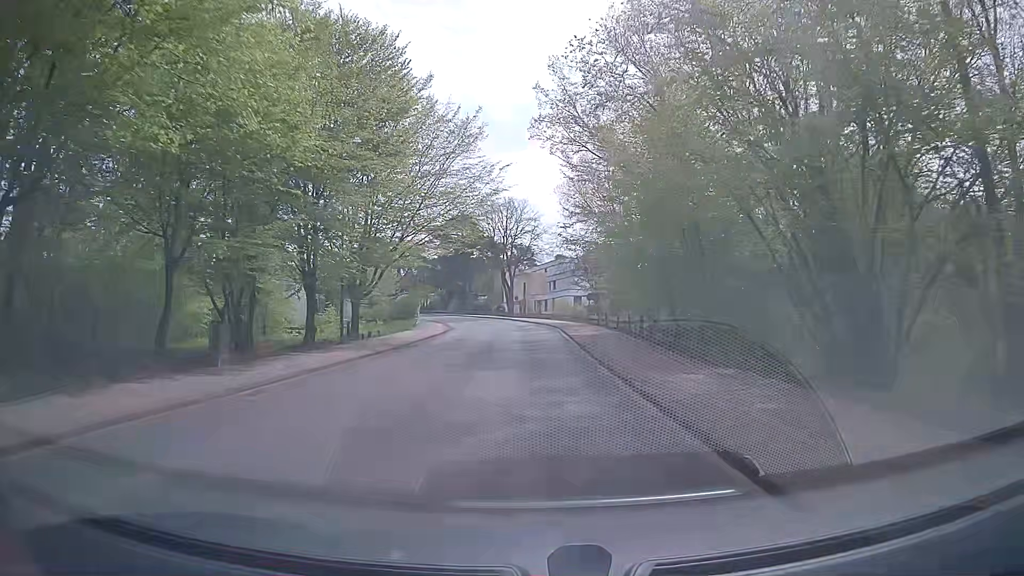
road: unclassified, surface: asphalt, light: Day
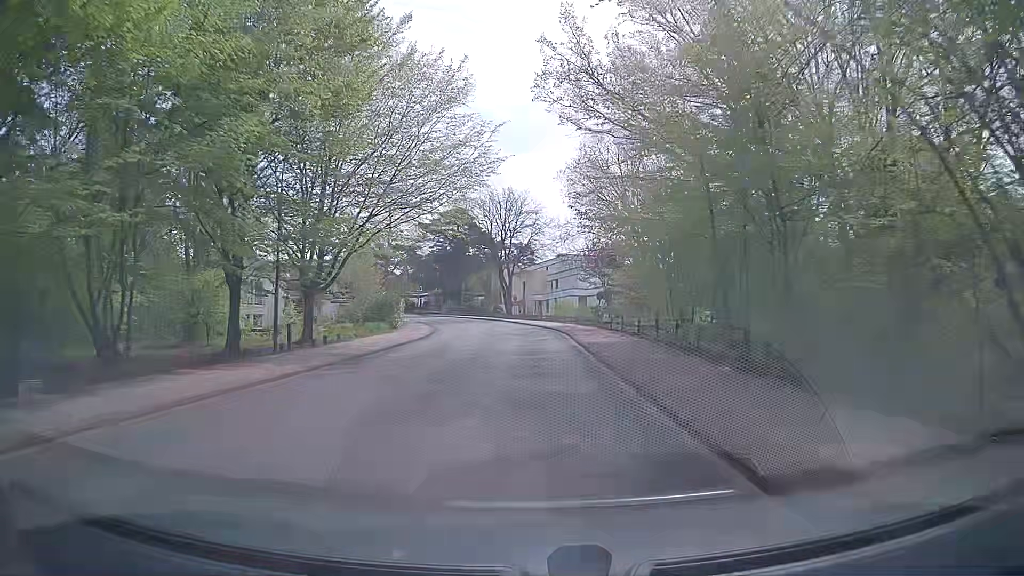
(0.0, +7.5) m; 0°
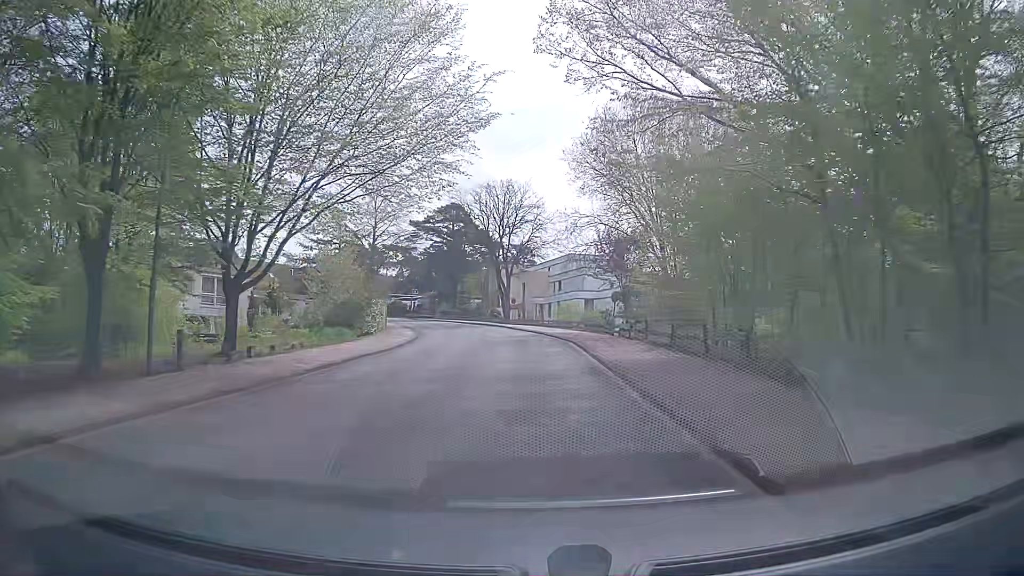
(0.0, +7.5) m; +1°
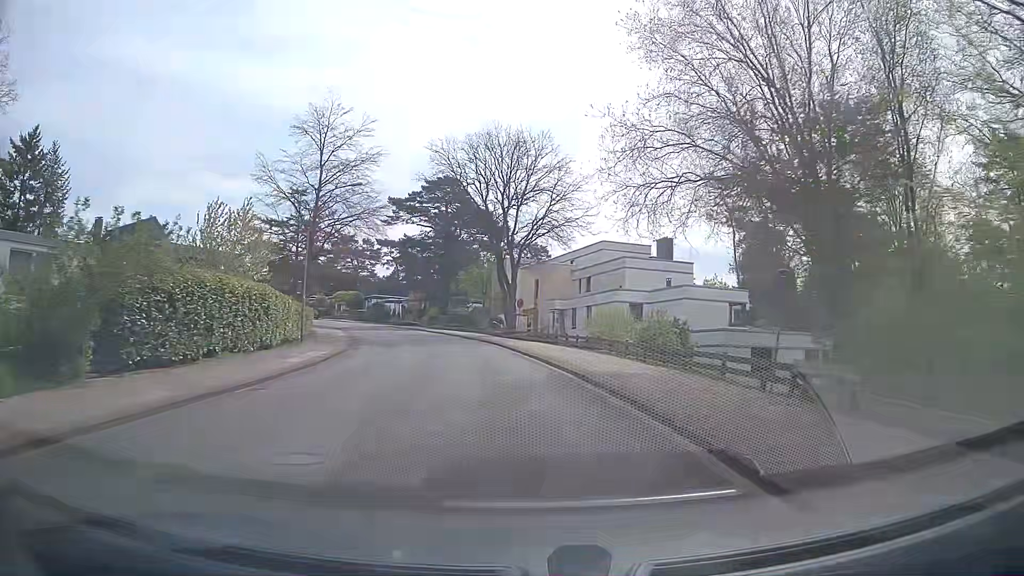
(-0.1, +22.5) m; -2°
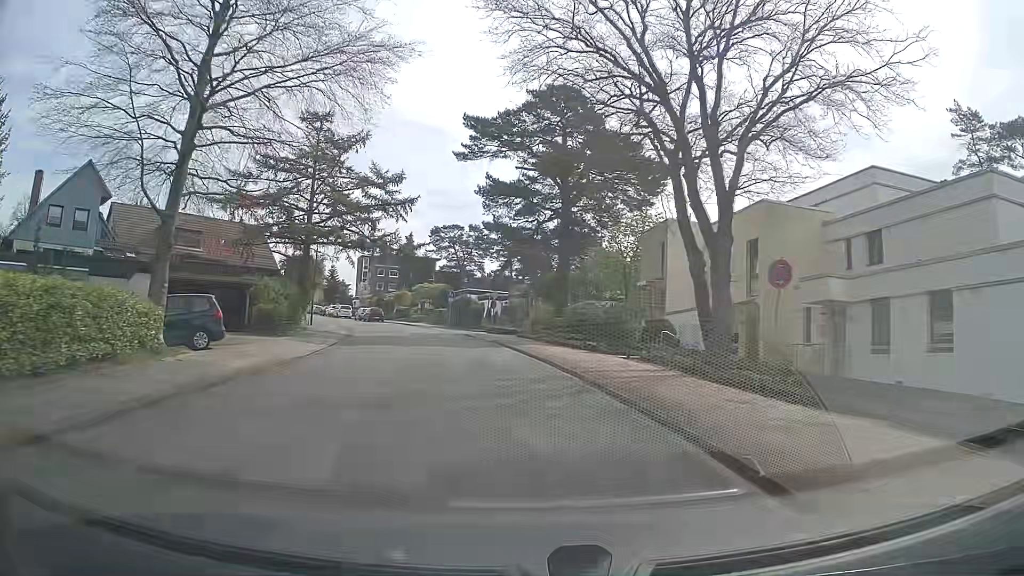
(-2.5, +30.0) m; -10°
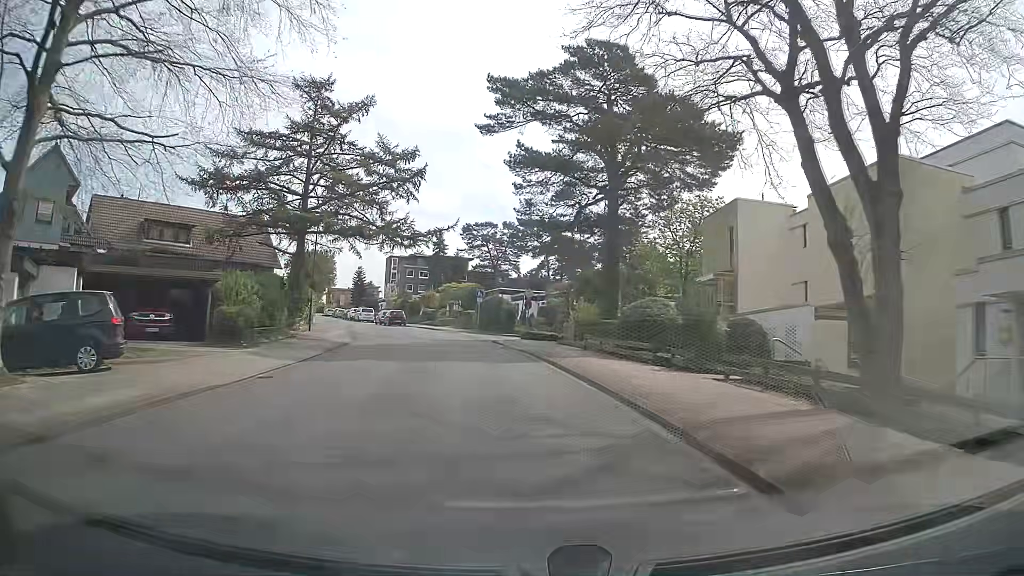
(-0.2, +7.5) m; -3°
(0, +10) (-1, +20) (-3, +30) (-5, +40) (-8, +49) (-14, +58) (-18, +66) (-22, +76) (-26, +85) (-30, +94) m
